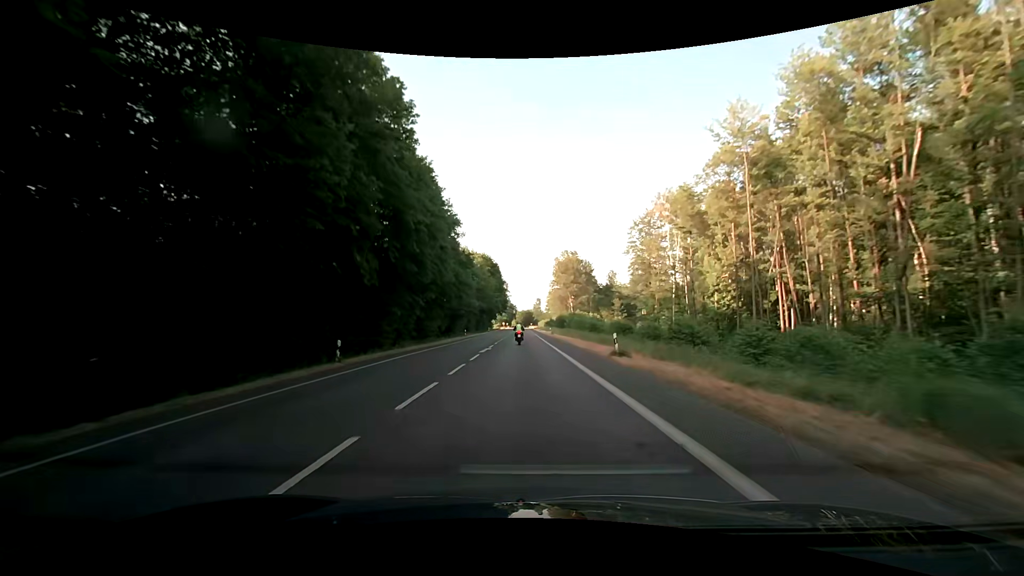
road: secondary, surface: asphalt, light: Day
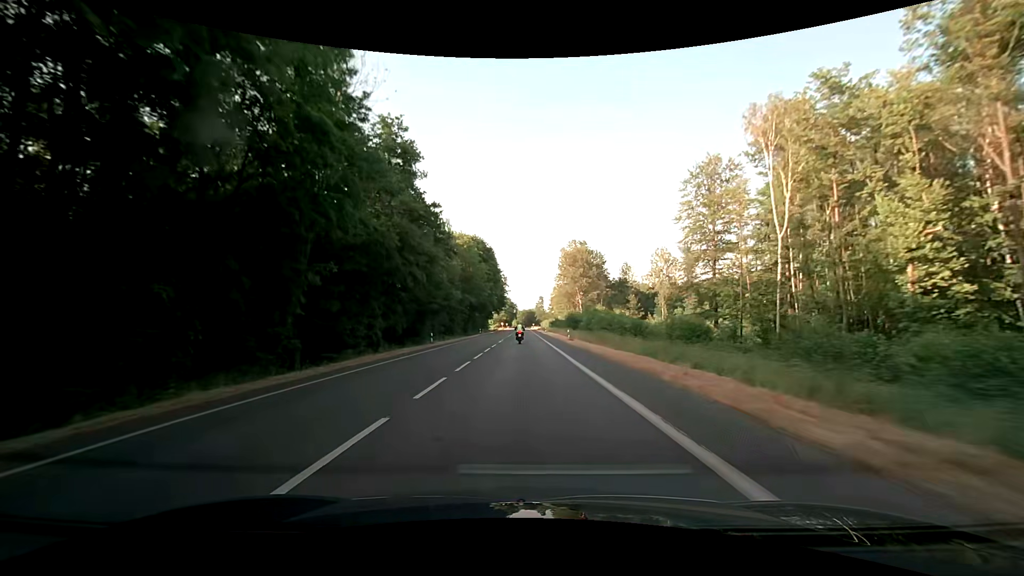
(0.0, +27.1) m; 0°
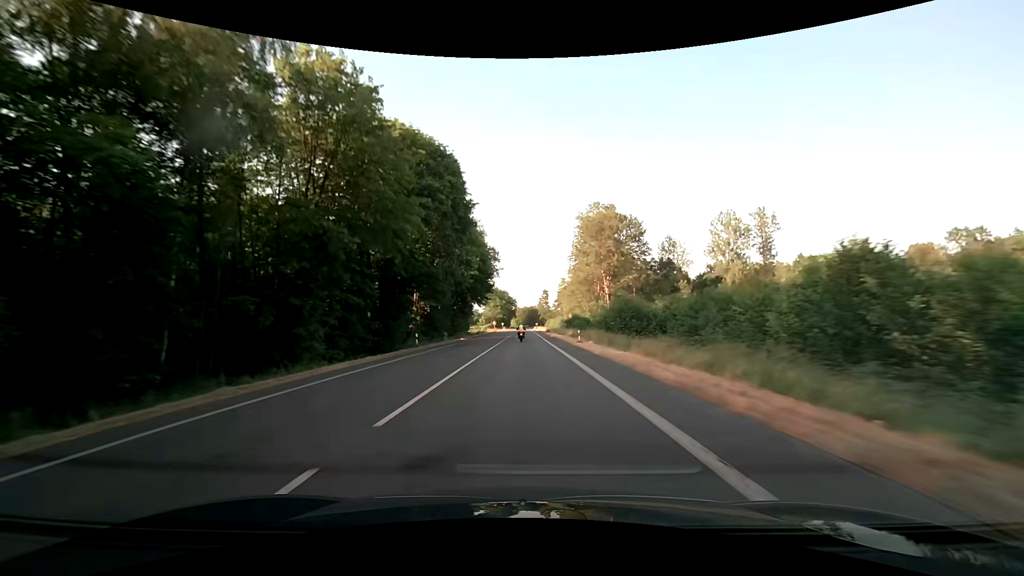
(+0.1, +56.5) m; 0°
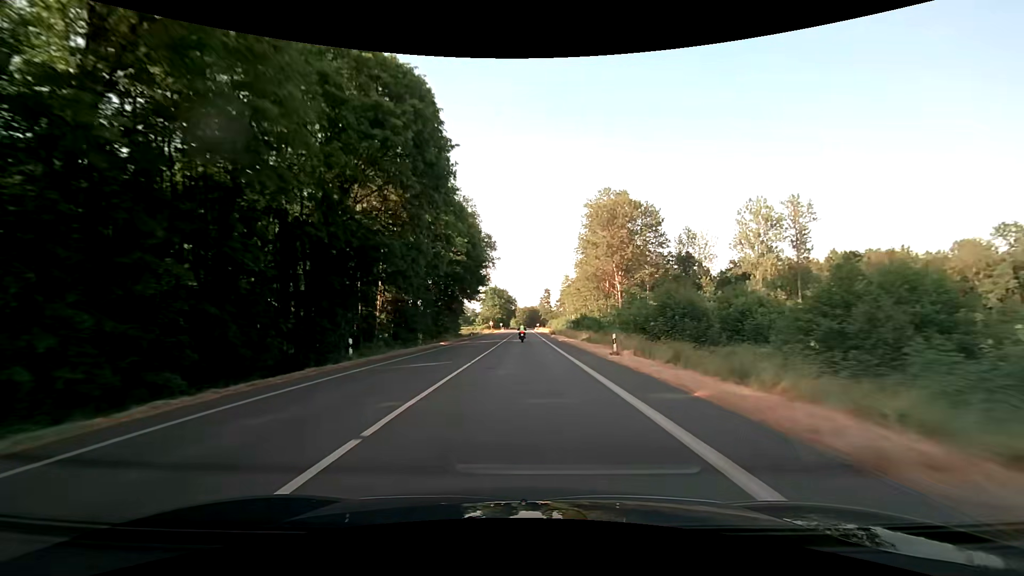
(0.0, +14.7) m; 0°
(0, +10) (0, +20) (0, +30) (0, +40) (0, +50) (0, +60) (0, +70) (0, +80) (0, +90) (0, +100) m
